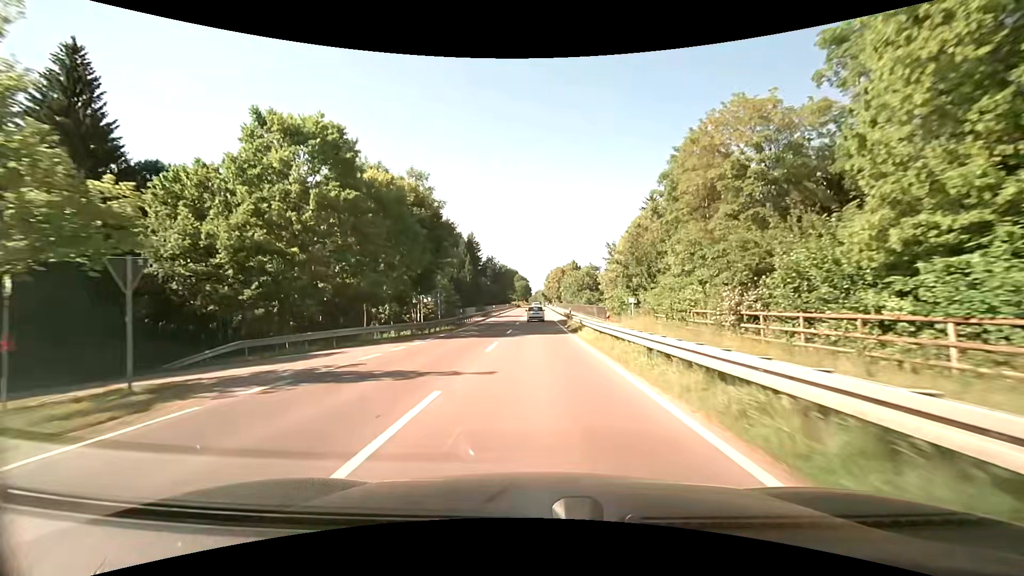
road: primary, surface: asphalt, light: Day
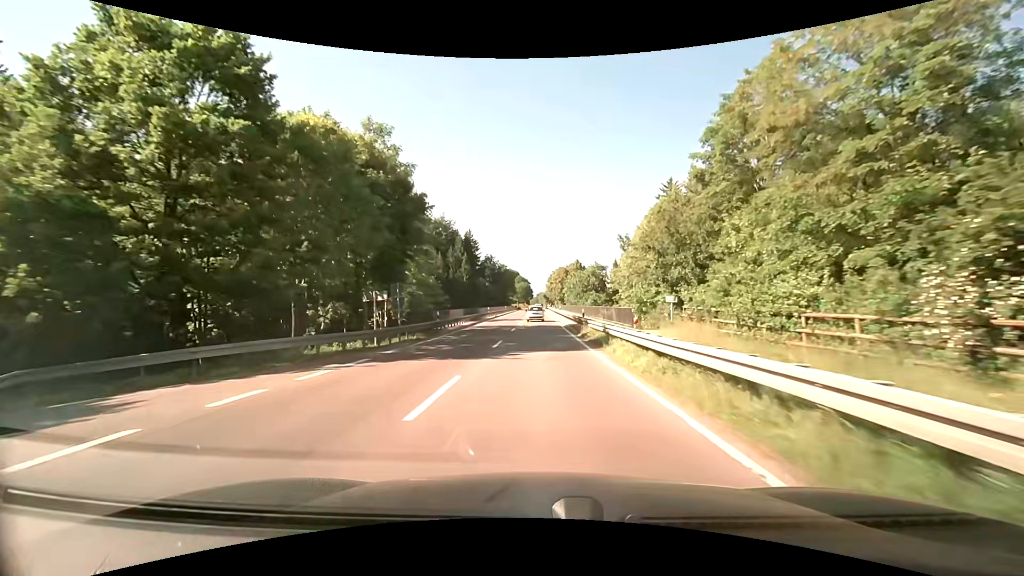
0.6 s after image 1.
(+0.1, +10.3) m; +1°
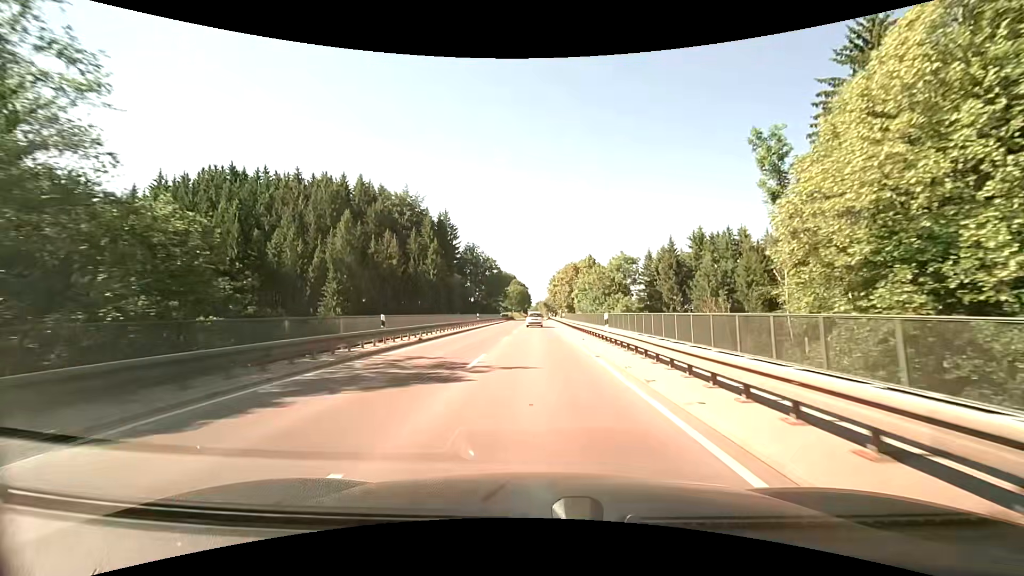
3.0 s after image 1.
(+0.4, +43.0) m; +1°
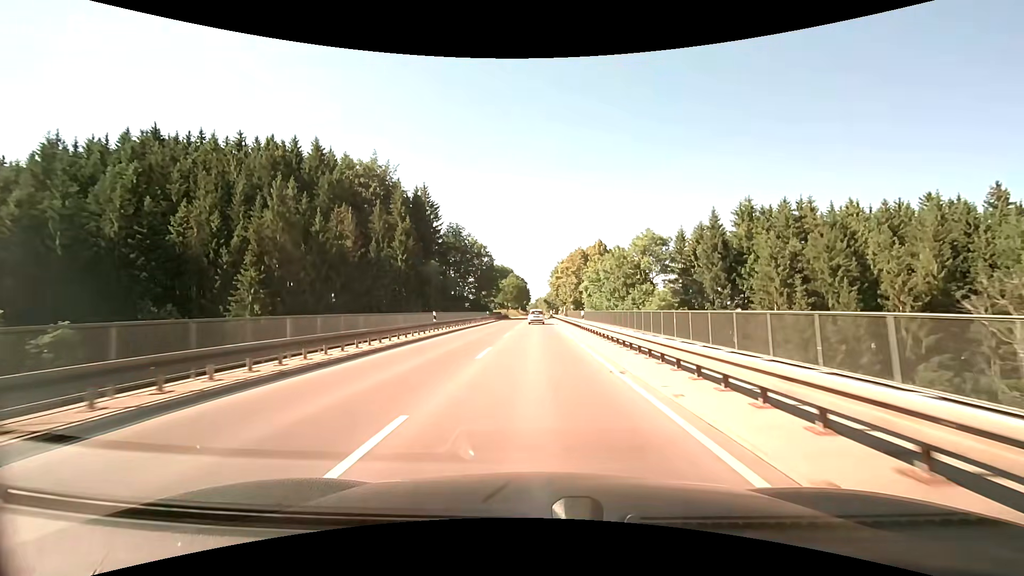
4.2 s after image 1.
(-0.3, +22.0) m; -2°
